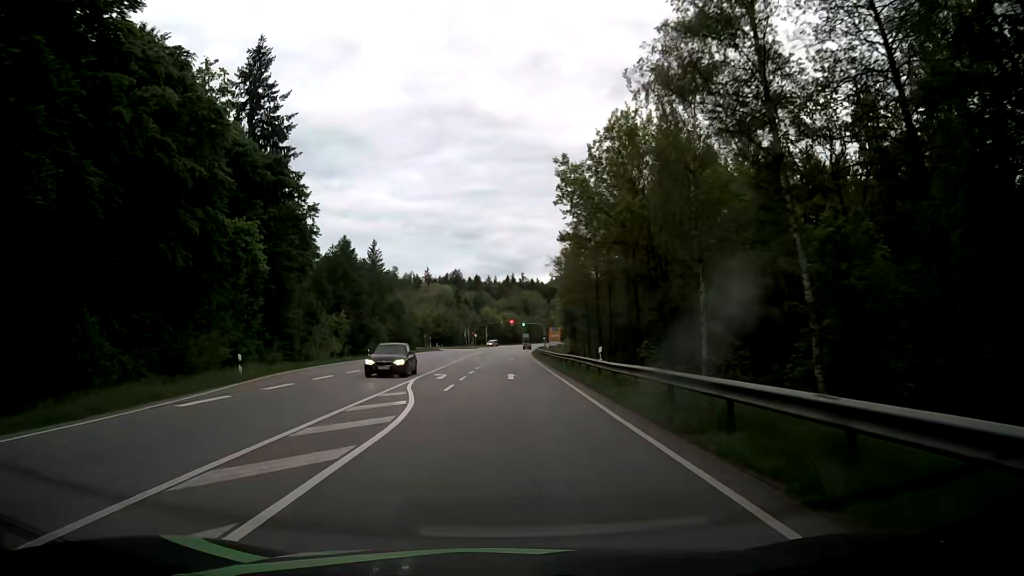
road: secondary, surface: asphalt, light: Day
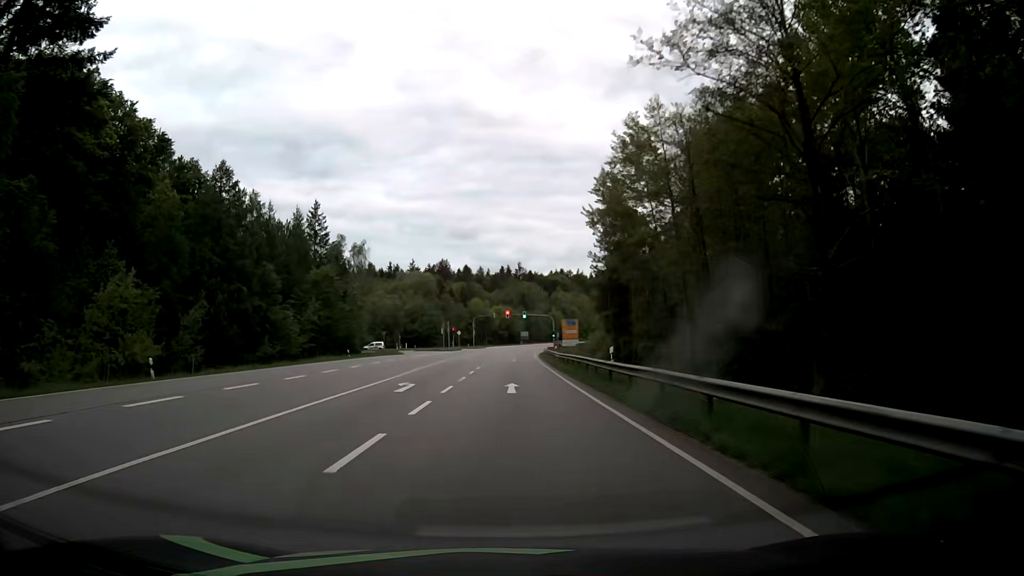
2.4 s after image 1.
(+0.1, +42.9) m; 0°
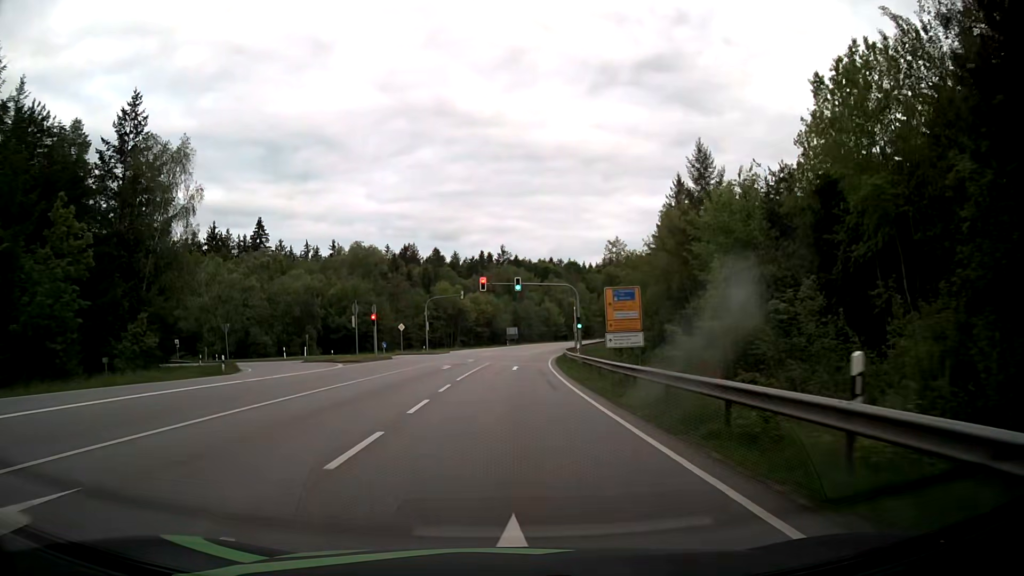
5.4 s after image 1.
(+0.8, +53.6) m; +1°
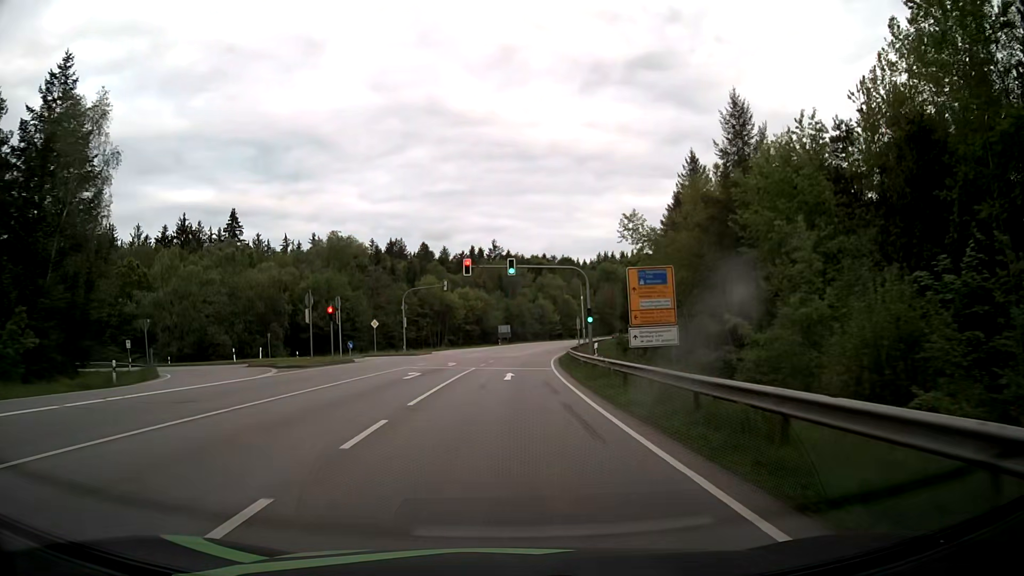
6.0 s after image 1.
(+0.1, +10.7) m; +1°
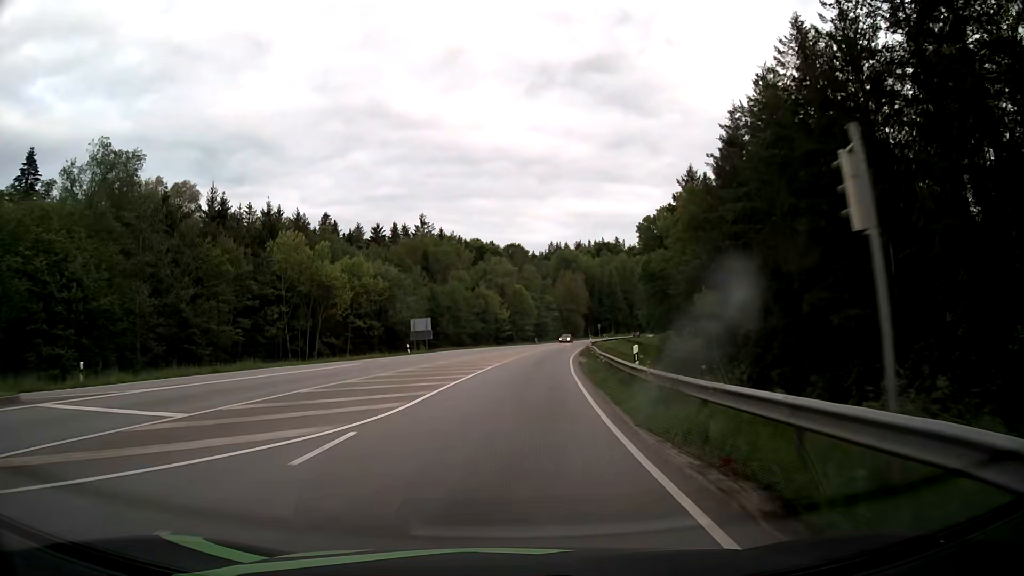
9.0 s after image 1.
(+2.0, +53.6) m; +5°
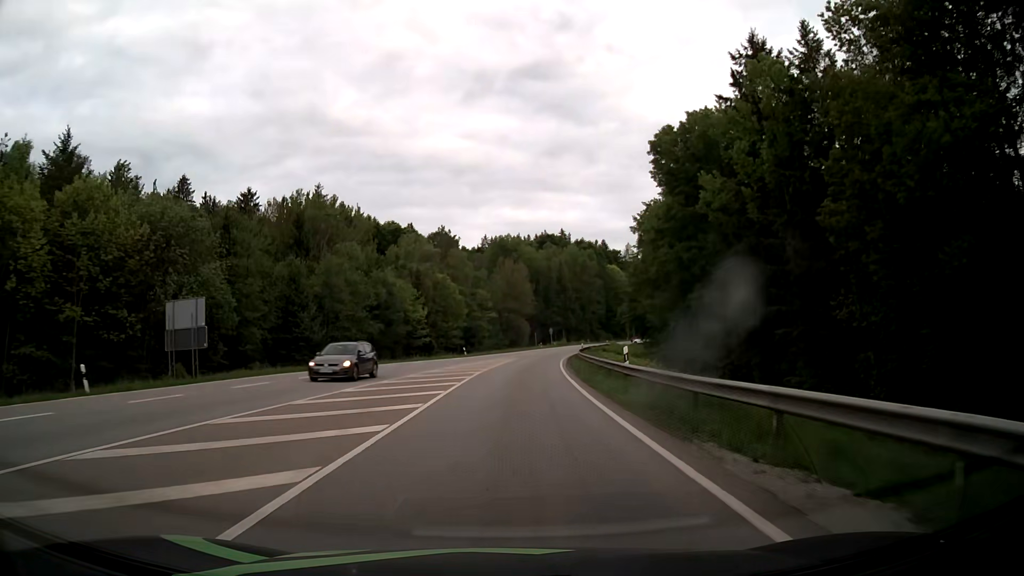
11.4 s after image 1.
(+1.9, +42.8) m; +6°
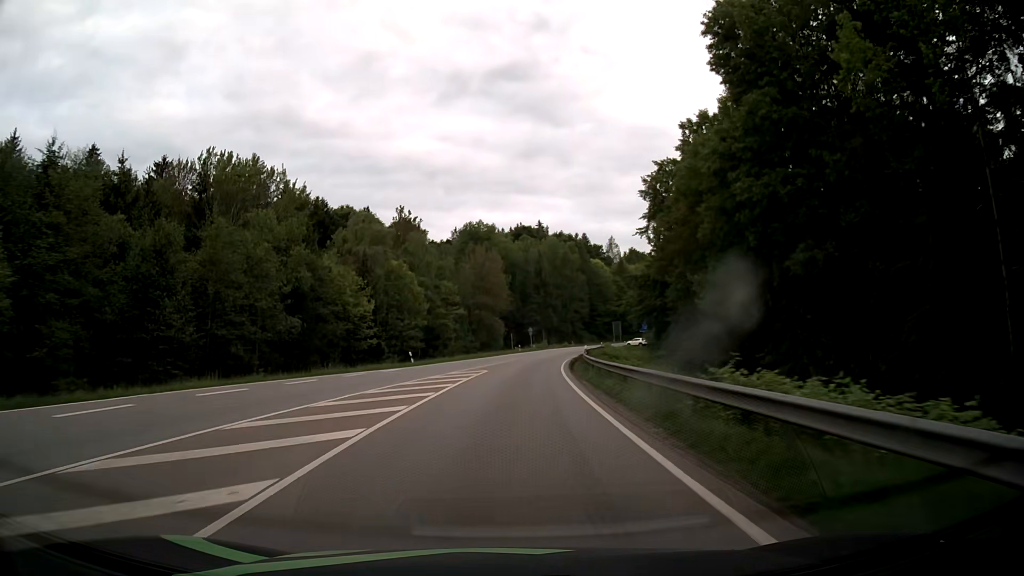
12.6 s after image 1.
(+0.5, +21.4) m; +3°
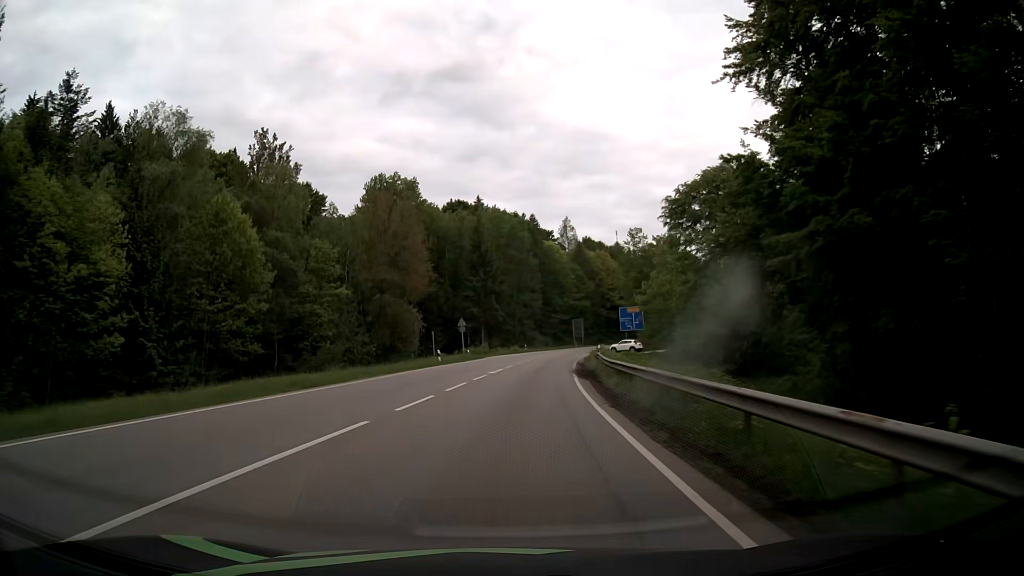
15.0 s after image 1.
(+1.7, +42.9) m; +5°
